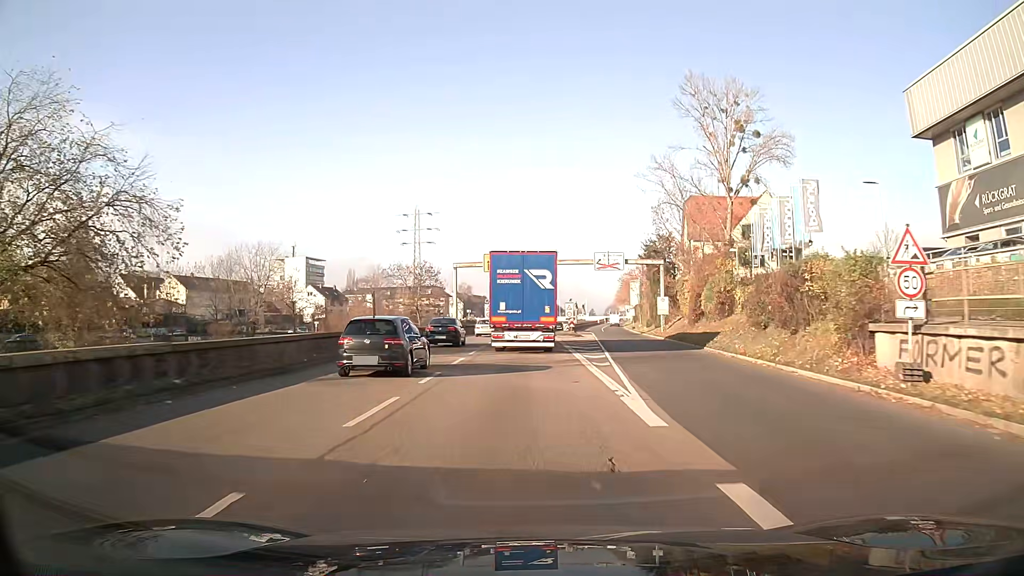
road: trunk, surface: asphalt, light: Day
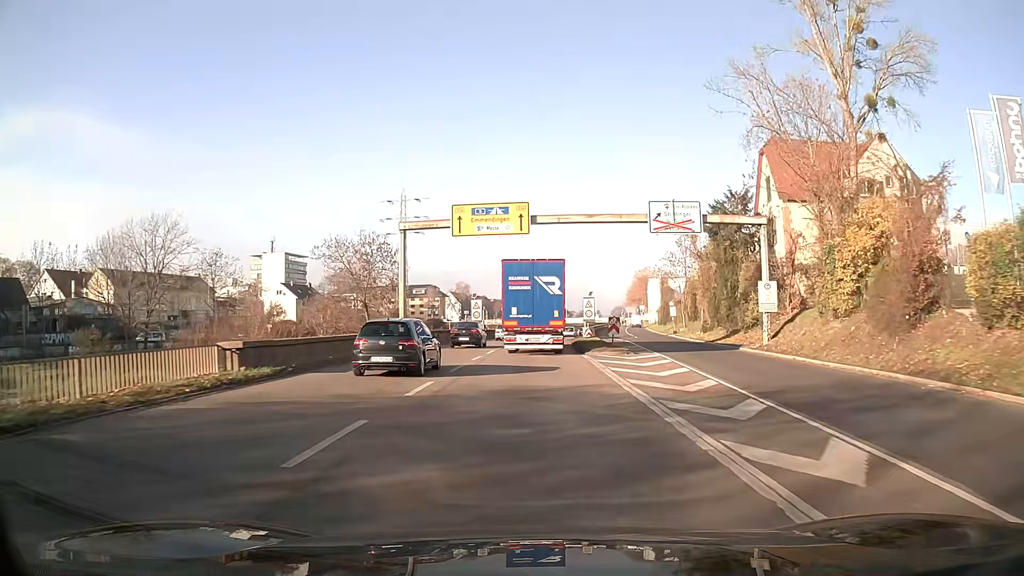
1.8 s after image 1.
(0.0, +26.6) m; 0°
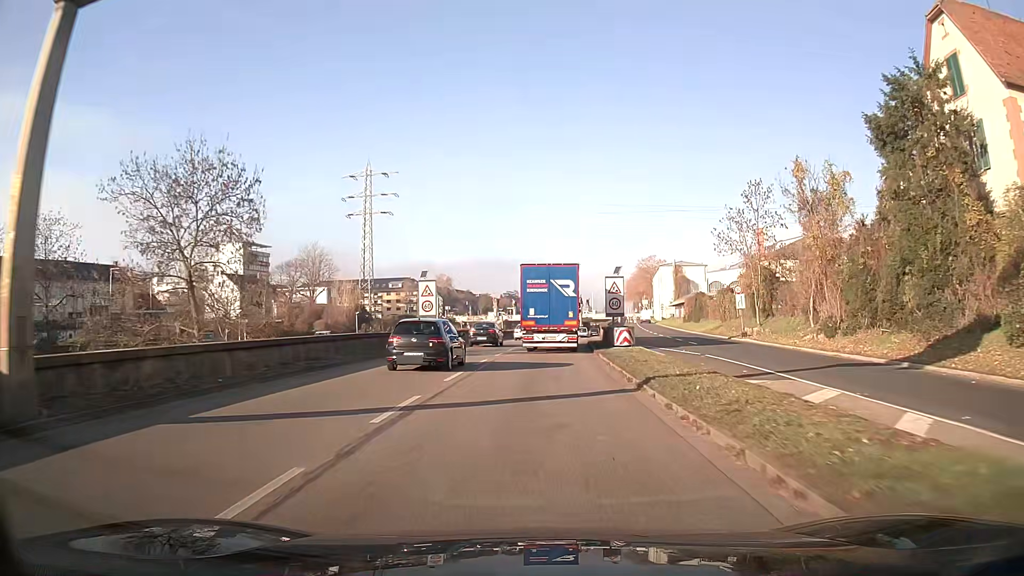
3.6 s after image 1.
(+0.2, +27.2) m; +1°
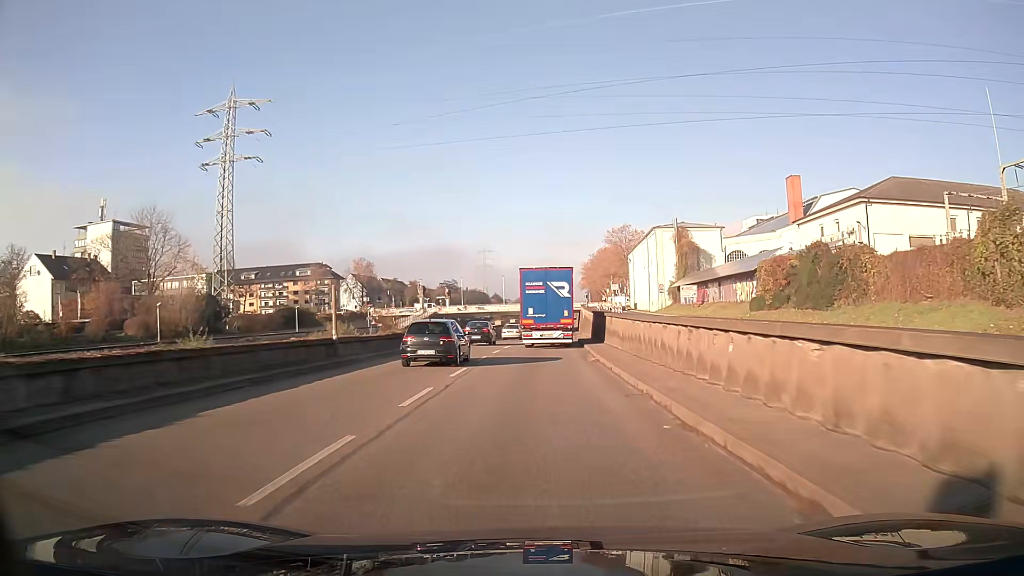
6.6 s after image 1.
(+1.9, +47.0) m; +5°
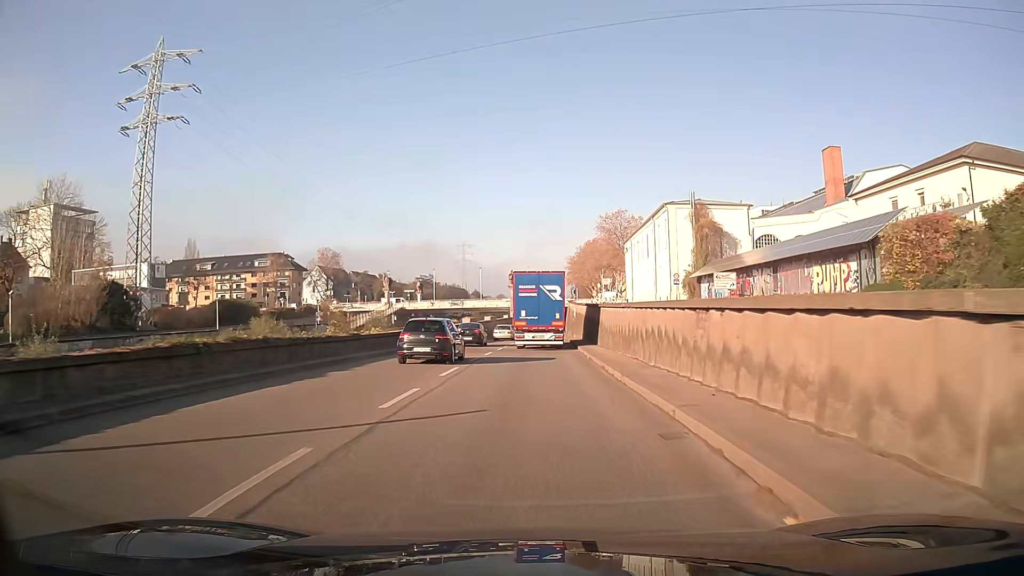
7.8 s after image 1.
(+0.3, +19.3) m; +1°
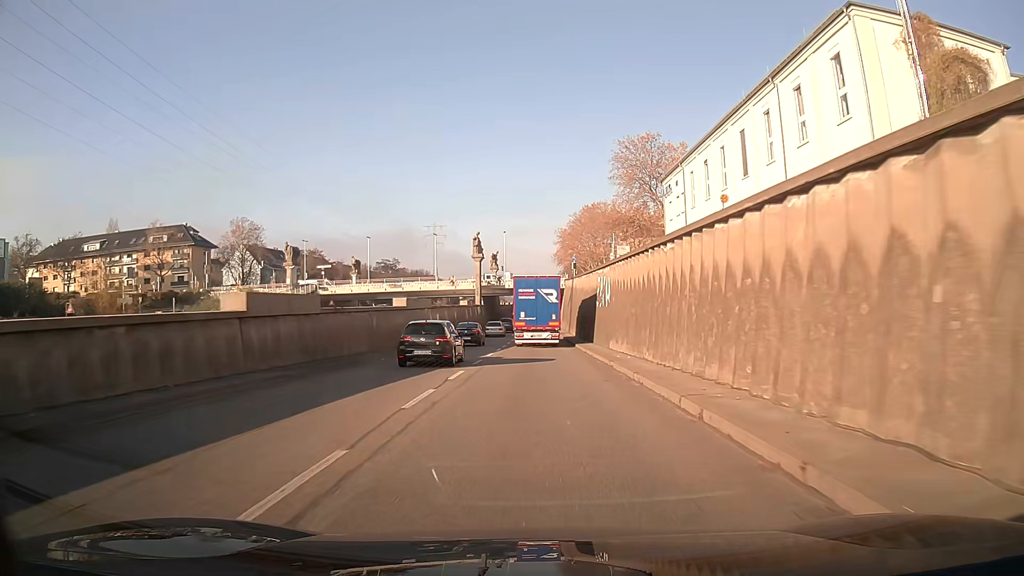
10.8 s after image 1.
(+0.6, +49.0) m; +1°
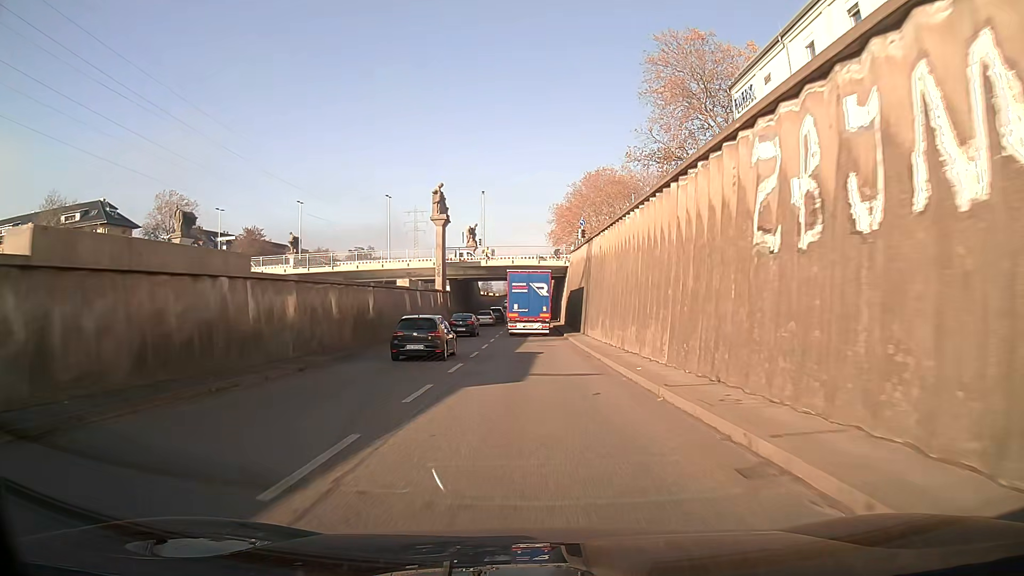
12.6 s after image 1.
(+0.2, +29.1) m; +1°
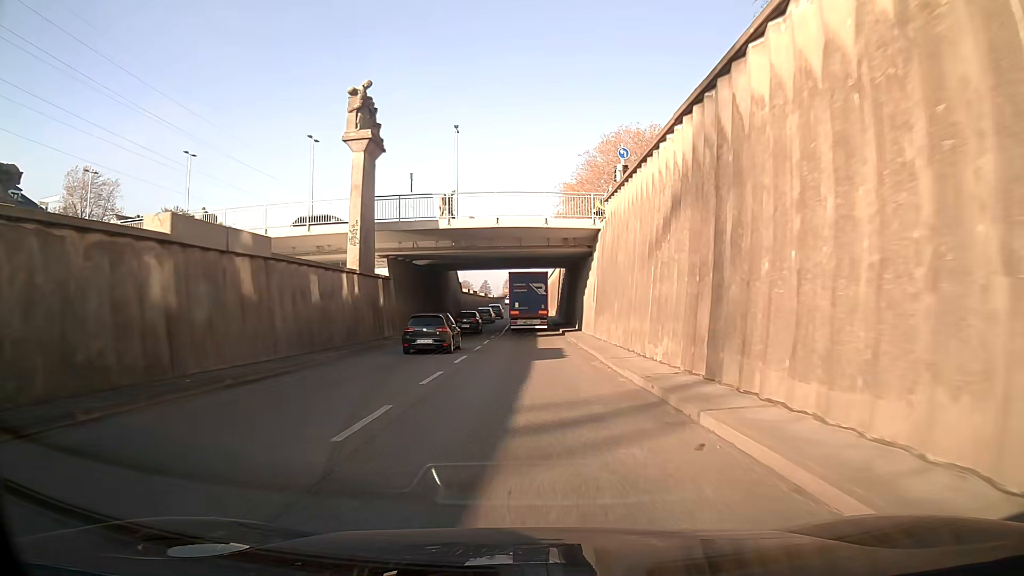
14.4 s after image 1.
(+0.1, +28.3) m; 0°
